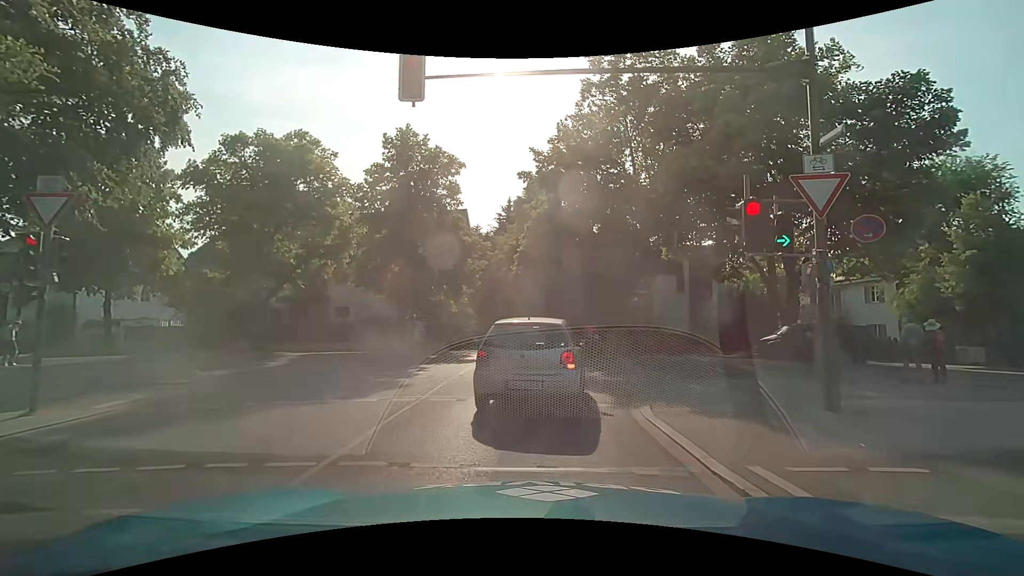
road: secondary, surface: asphalt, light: Day
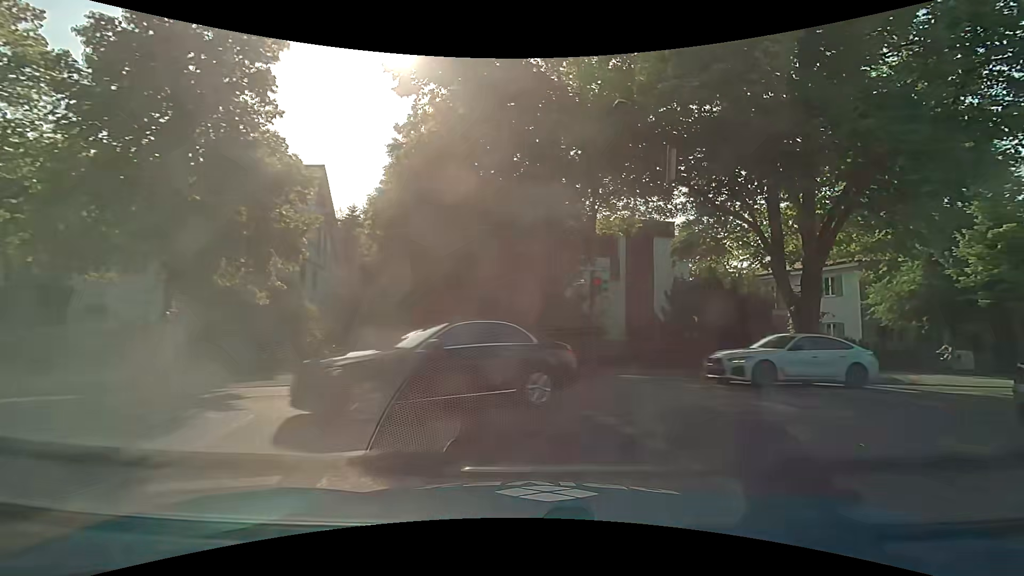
(+0.8, +12.7) m; +13°
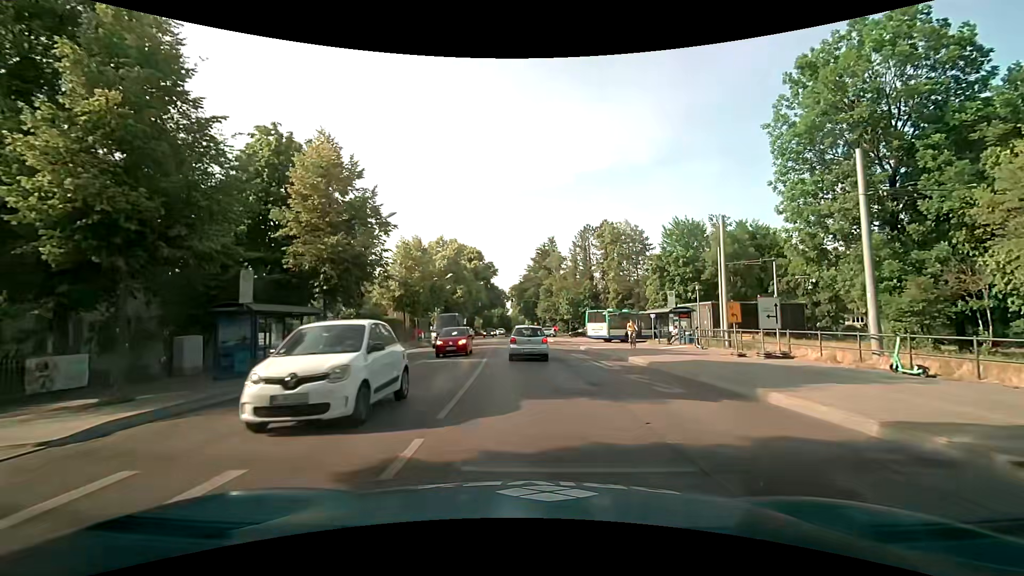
(+12.6, +12.1) m; +74°
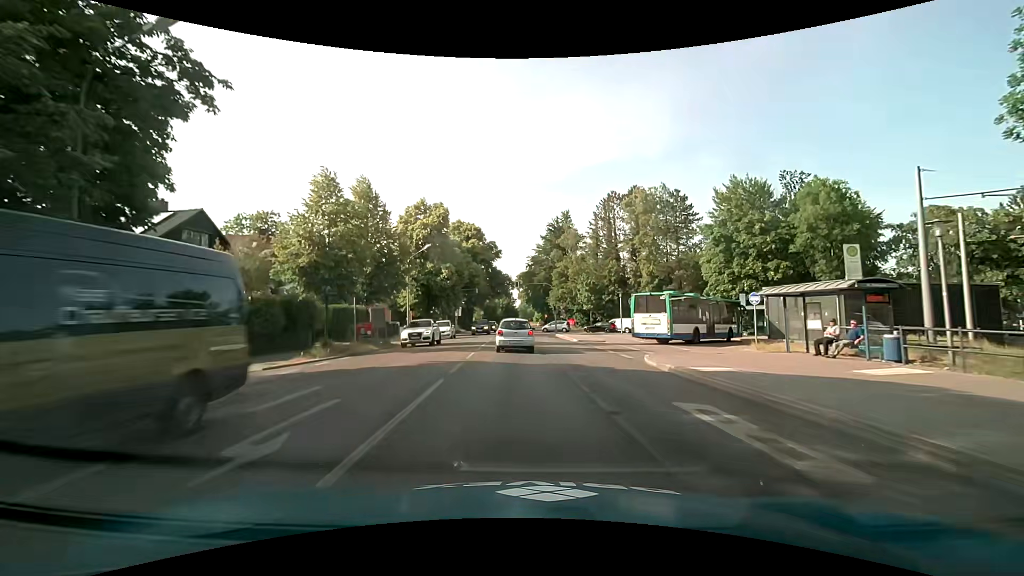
(-0.2, +18.5) m; -1°
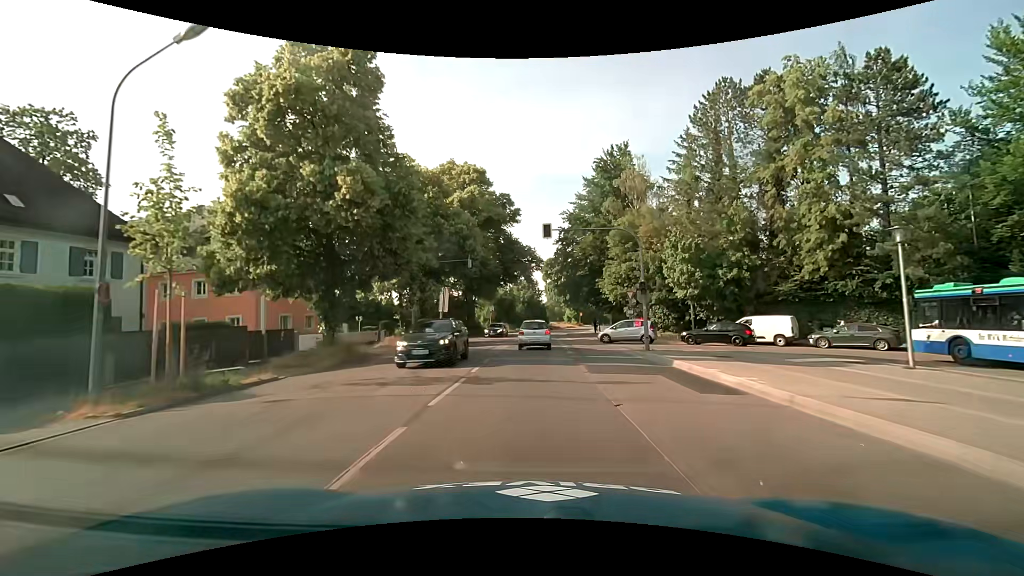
(-1.1, +33.2) m; -3°
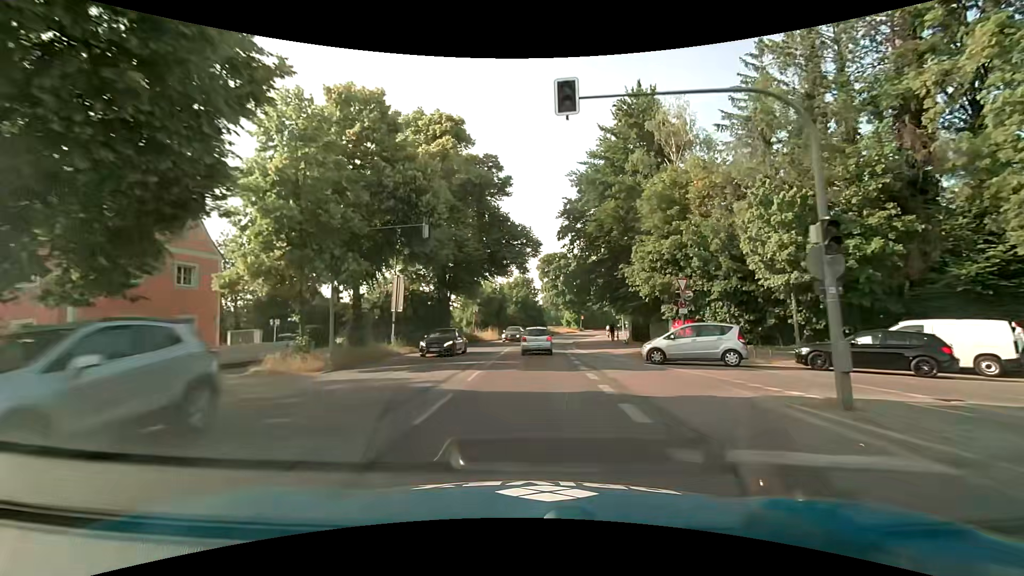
(+0.1, +14.5) m; +1°
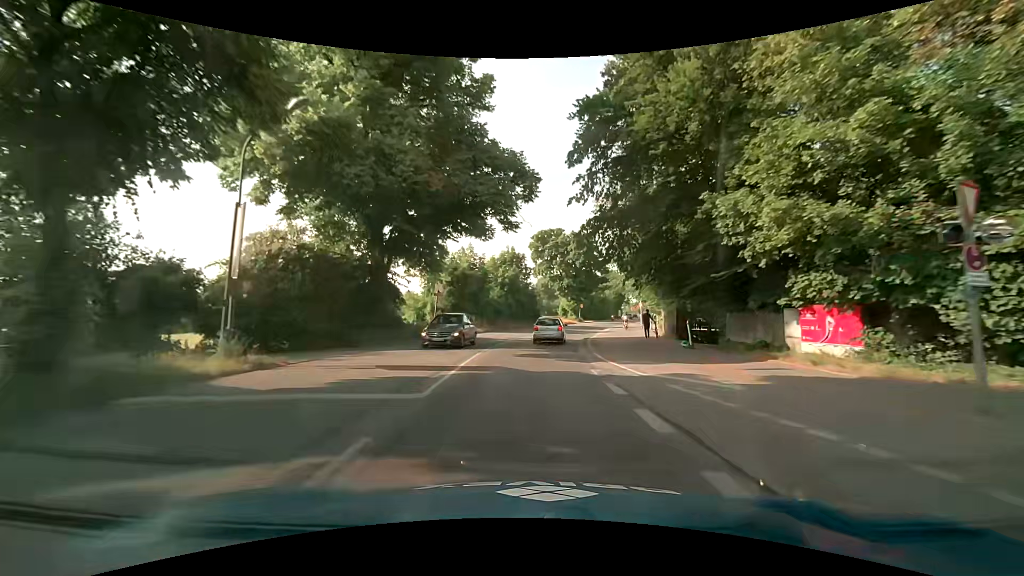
(+0.1, +16.2) m; +1°
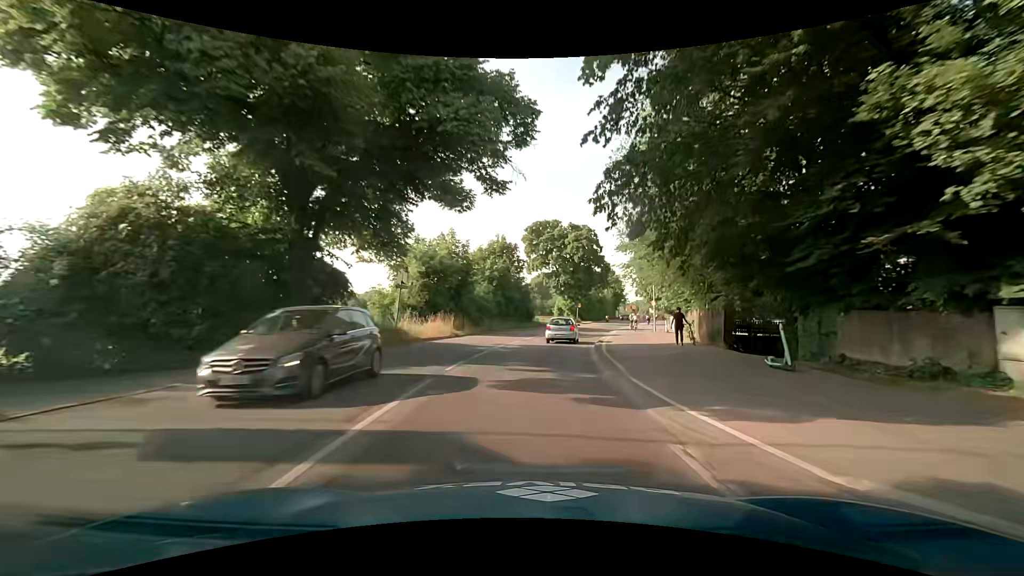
(0.0, +8.1) m; +1°
(0, +10) (+1, +20) (+2, +30) (+4, +40) (+6, +49) (+9, +59) (+11, +69) (+14, +78) (+17, +88) (+19, +98) m
